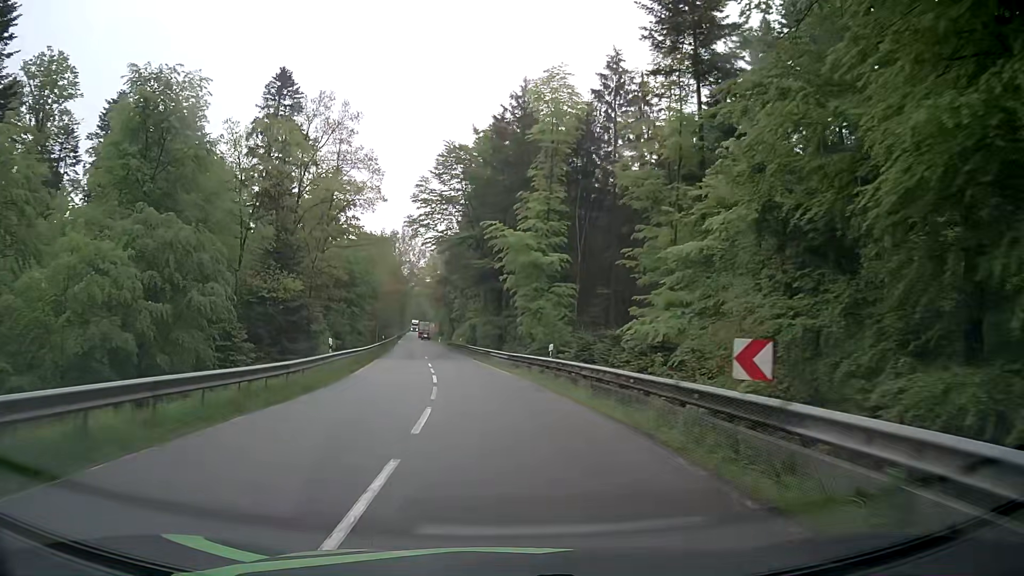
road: secondary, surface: asphalt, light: Day
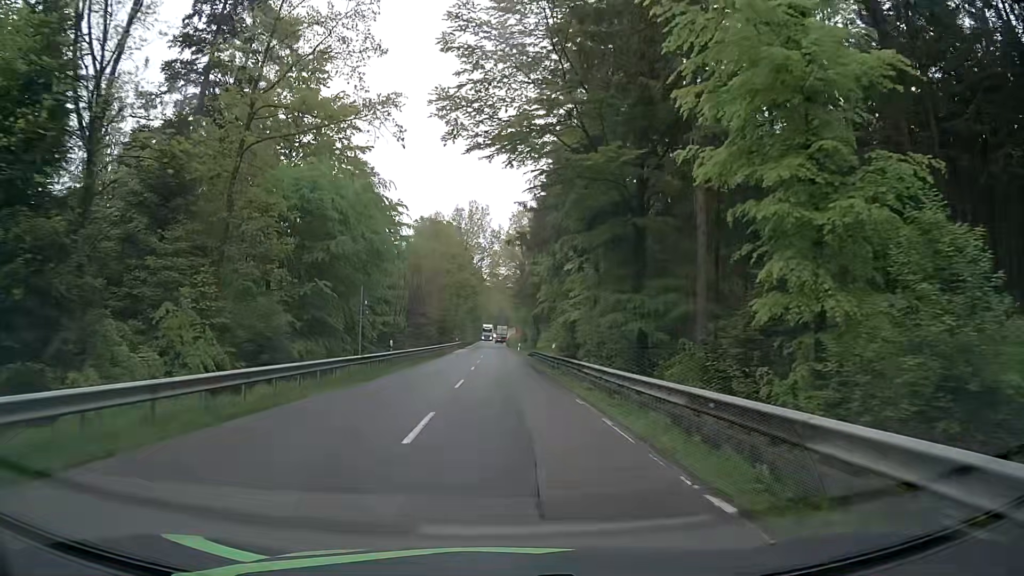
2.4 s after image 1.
(-2.4, +36.8) m; -7°
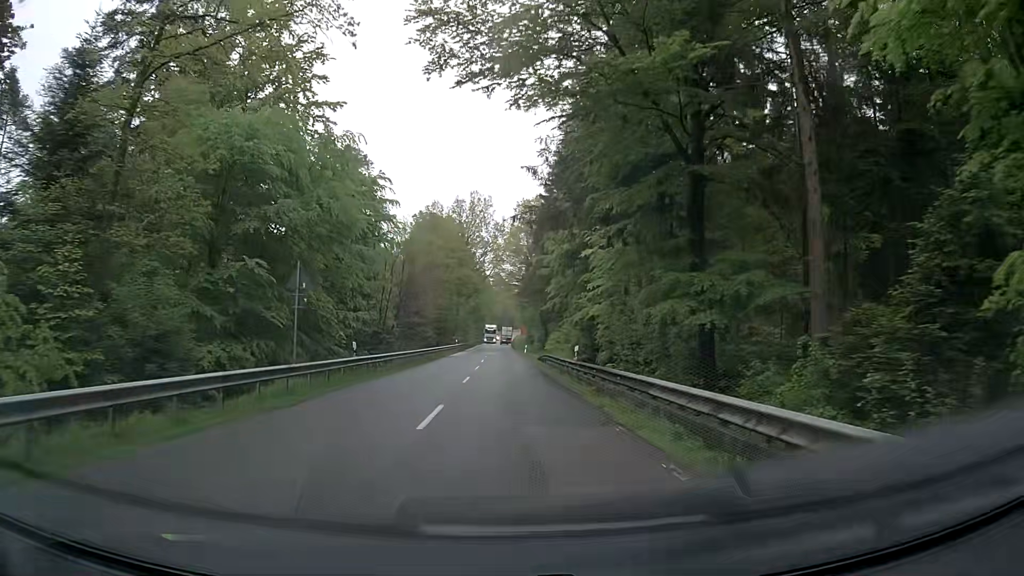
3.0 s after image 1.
(0.0, +9.3) m; 0°
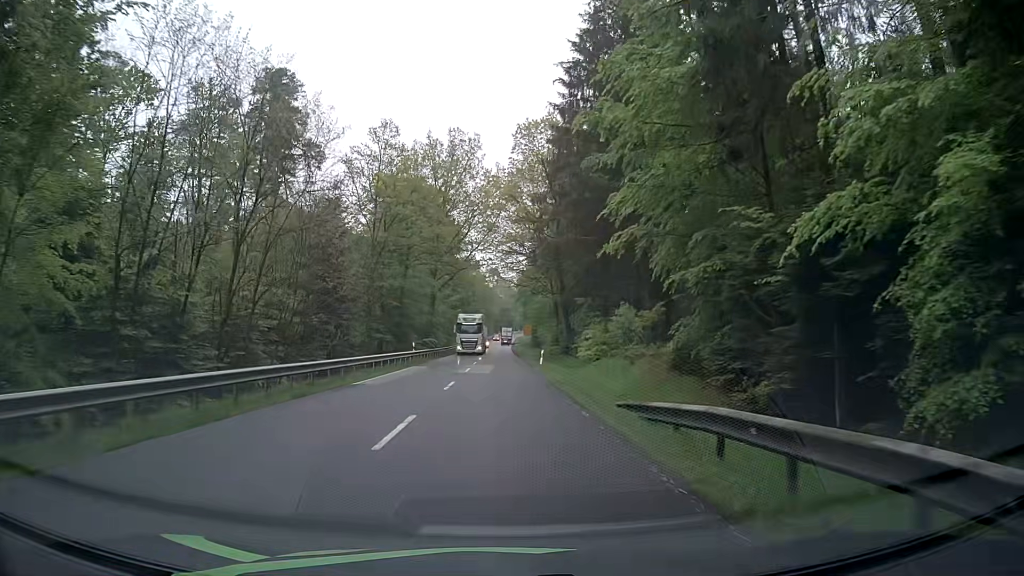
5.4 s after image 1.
(0.0, +36.7) m; 0°
(0, +10) (0, +20) (0, +30) (0, +40) (0, +50) (0, +60) (0, +70) (+1, +80) (0, +90) (+1, +100) m
